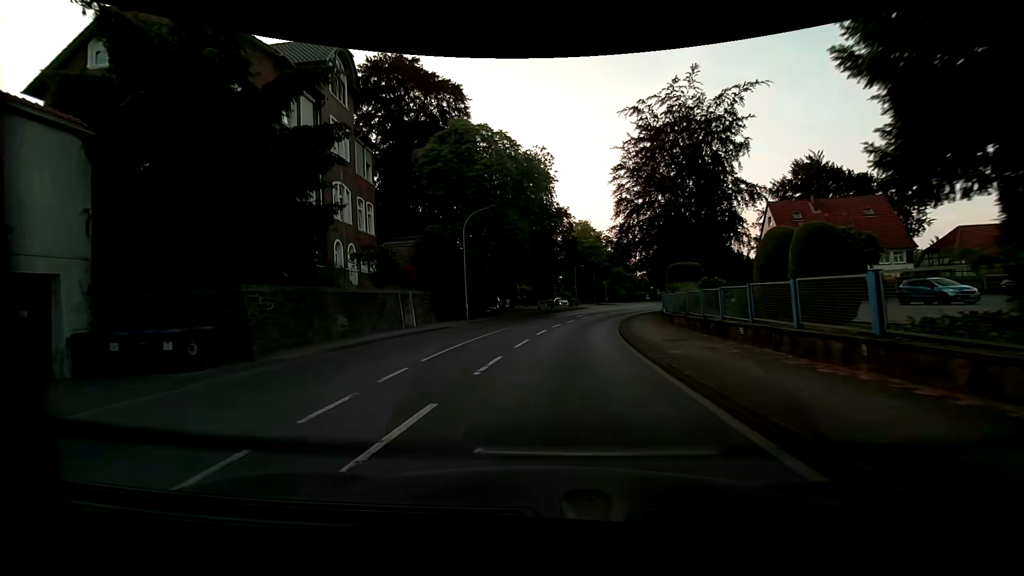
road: primary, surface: asphalt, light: Day
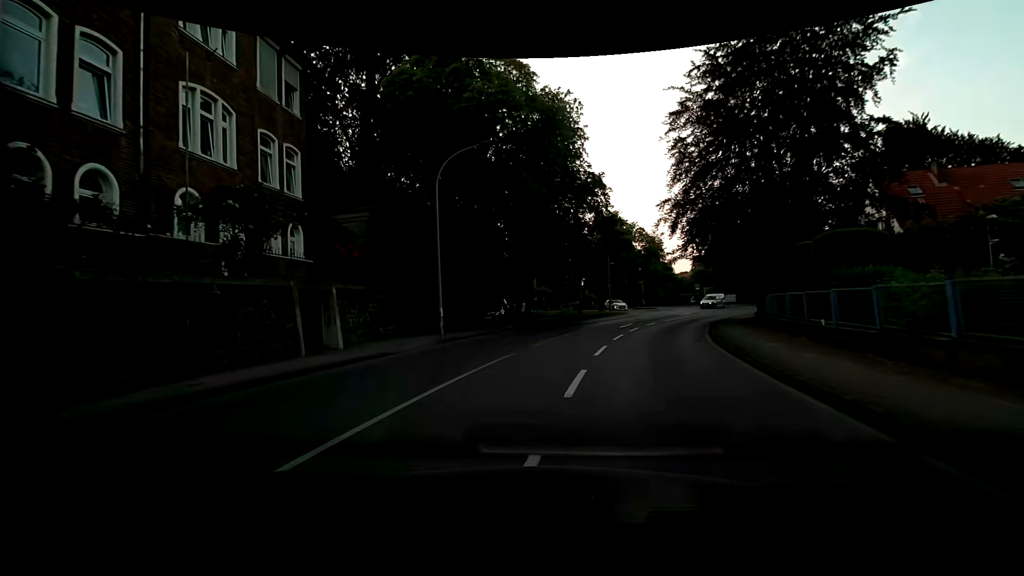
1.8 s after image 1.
(-0.3, +14.2) m; -2°
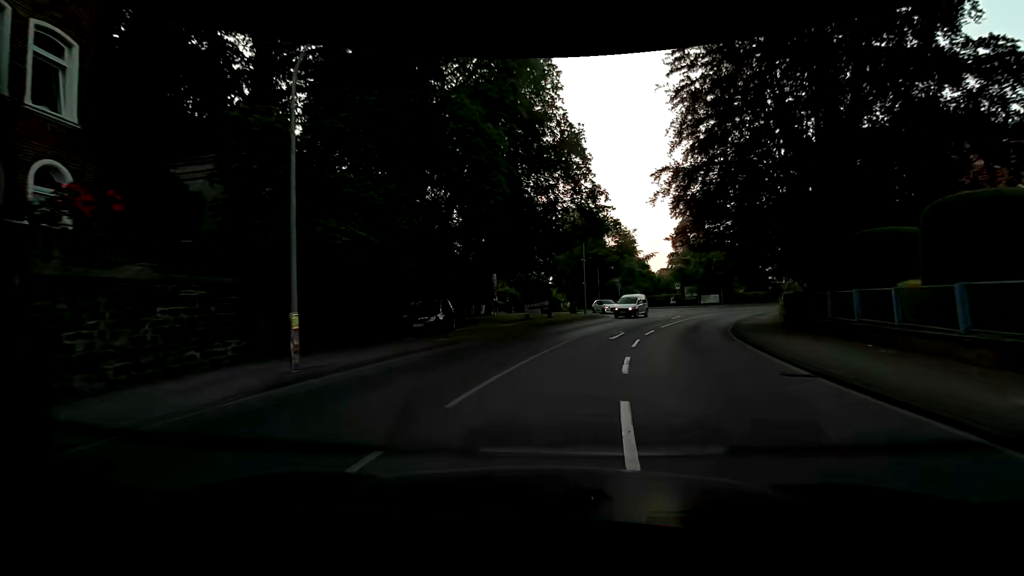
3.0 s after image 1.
(+0.2, +9.5) m; +4°
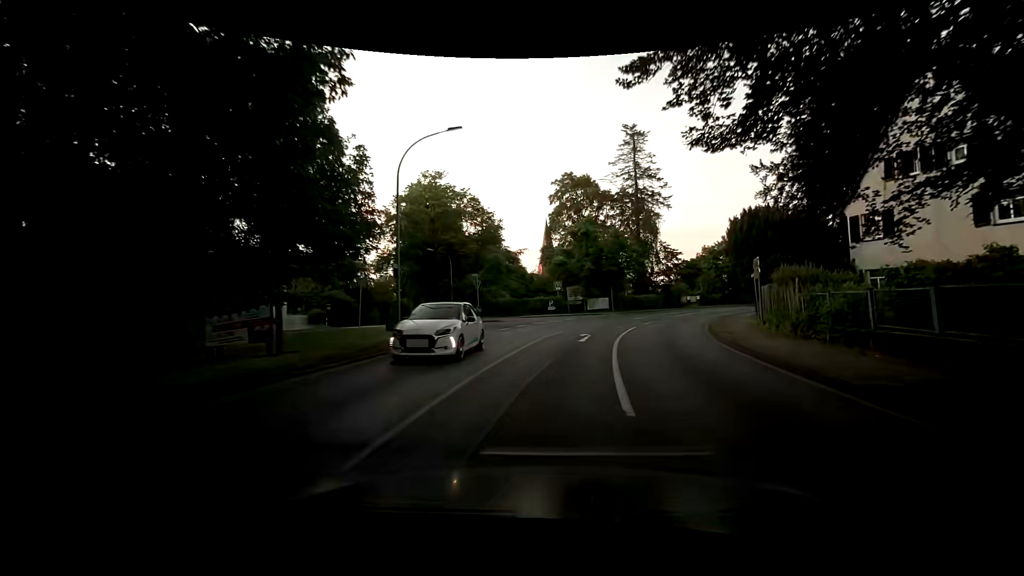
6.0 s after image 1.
(+3.1, +21.8) m; +15°
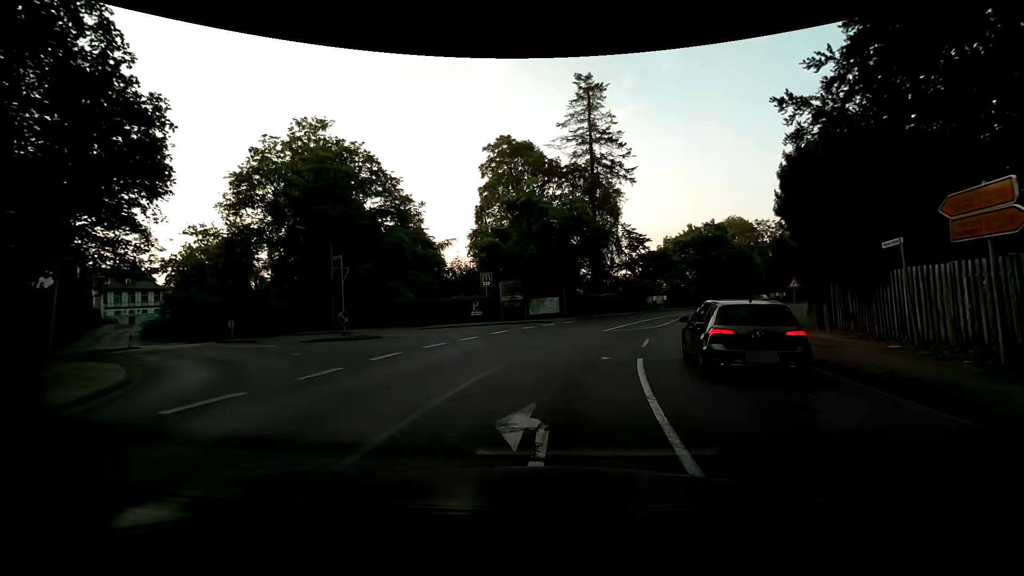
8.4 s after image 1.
(+1.0, +15.8) m; +7°
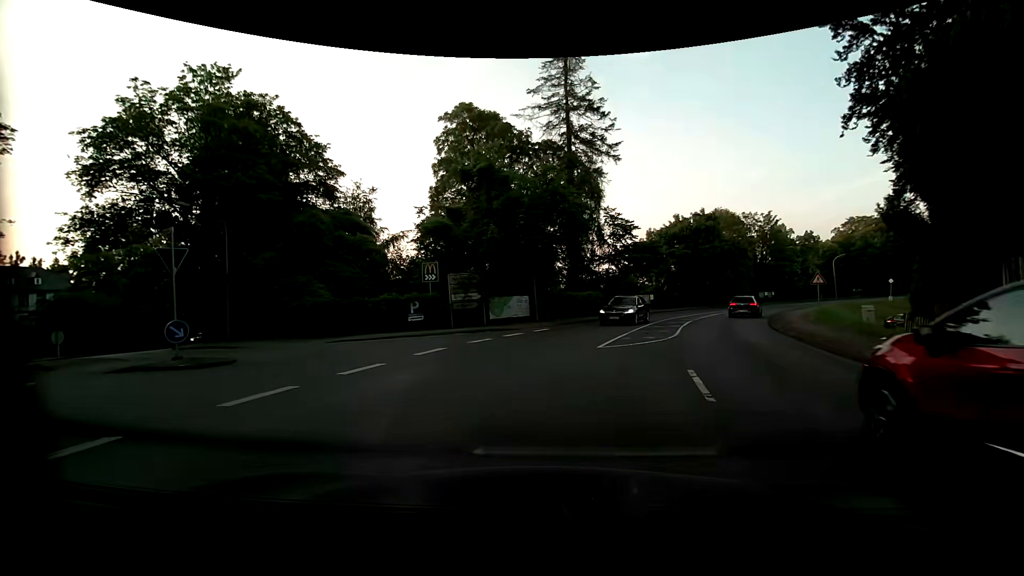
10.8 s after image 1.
(+0.2, +8.0) m; +2°
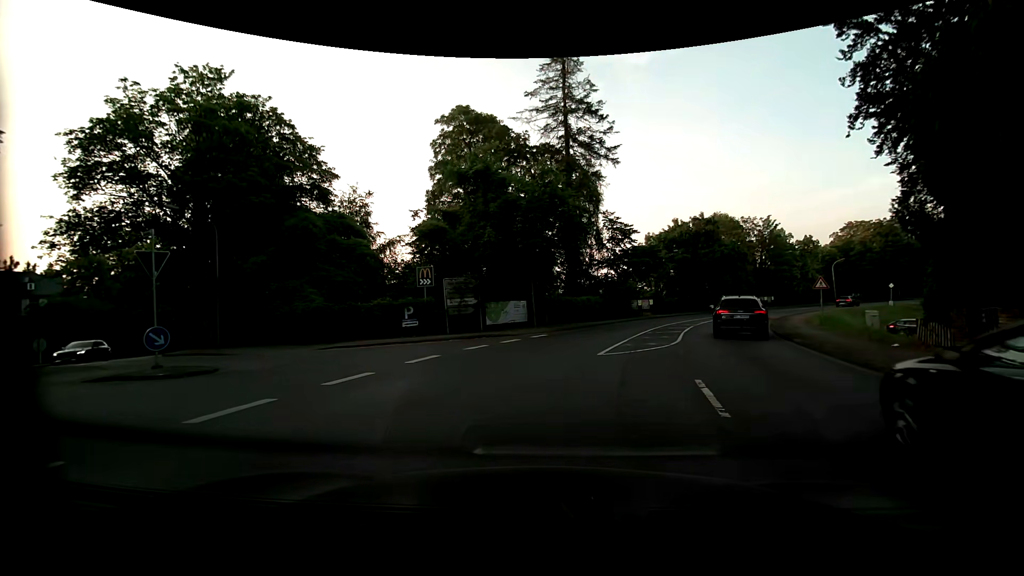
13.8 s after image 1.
(0.0, +0.6) m; 0°
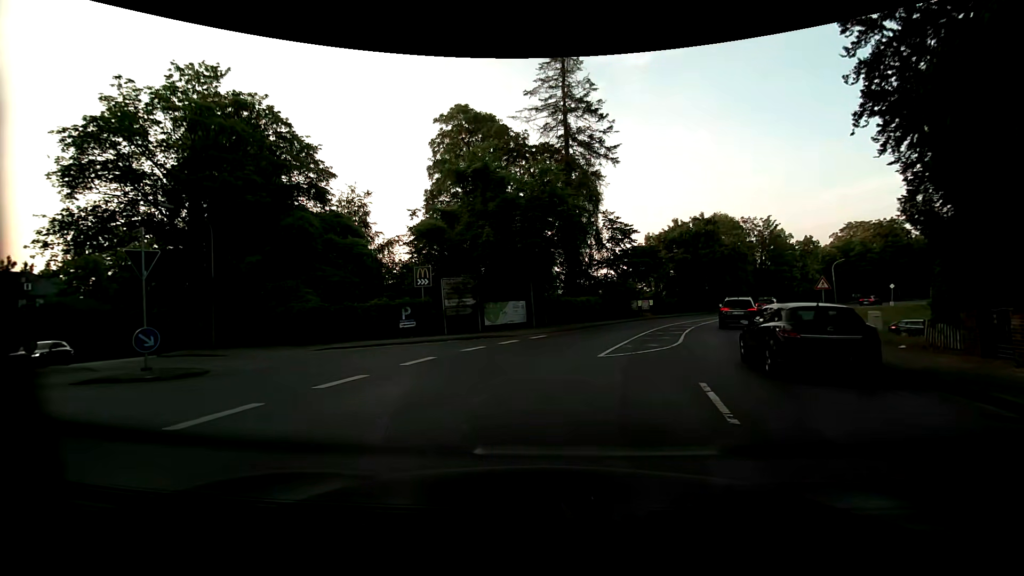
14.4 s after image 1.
(0.0, +0.3) m; 0°
(-1, +10) (-8, +17) (-16, +22) (-24, +28) (-29, +37) (-33, +46) (-37, +55) (-40, +65) (-43, +74) (-46, +84) m
